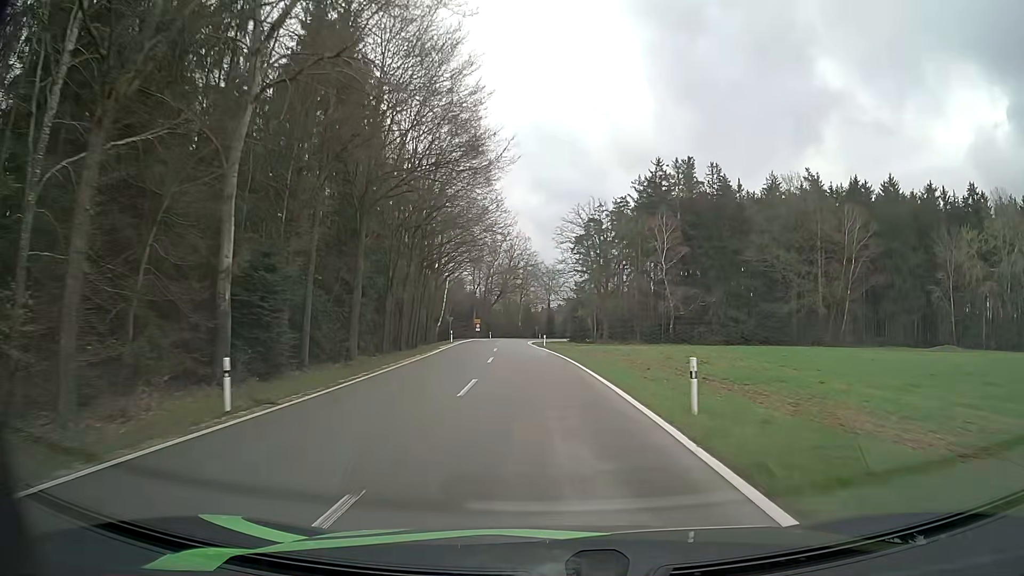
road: tertiary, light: Day
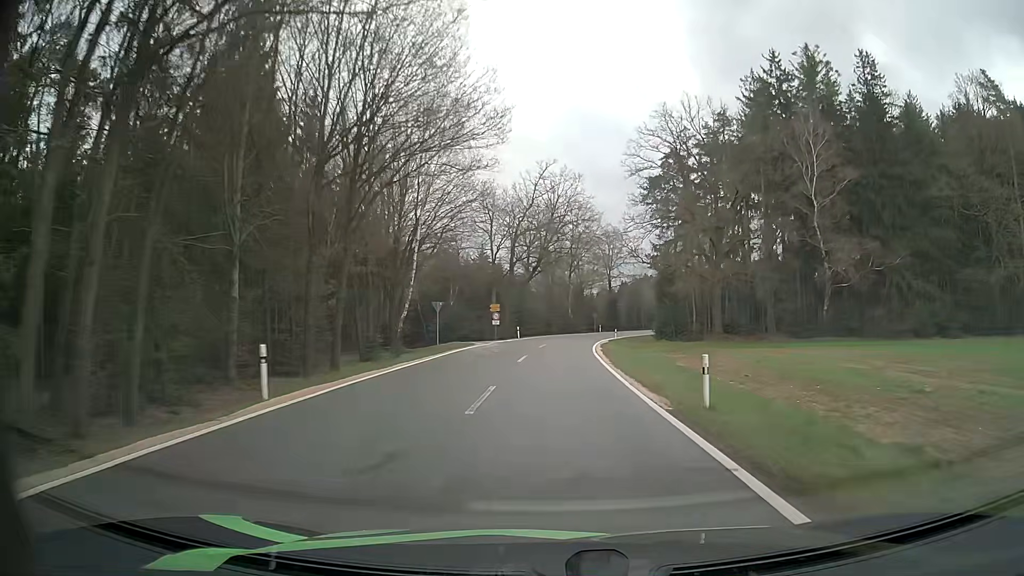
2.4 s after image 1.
(-1.8, +41.8) m; -4°
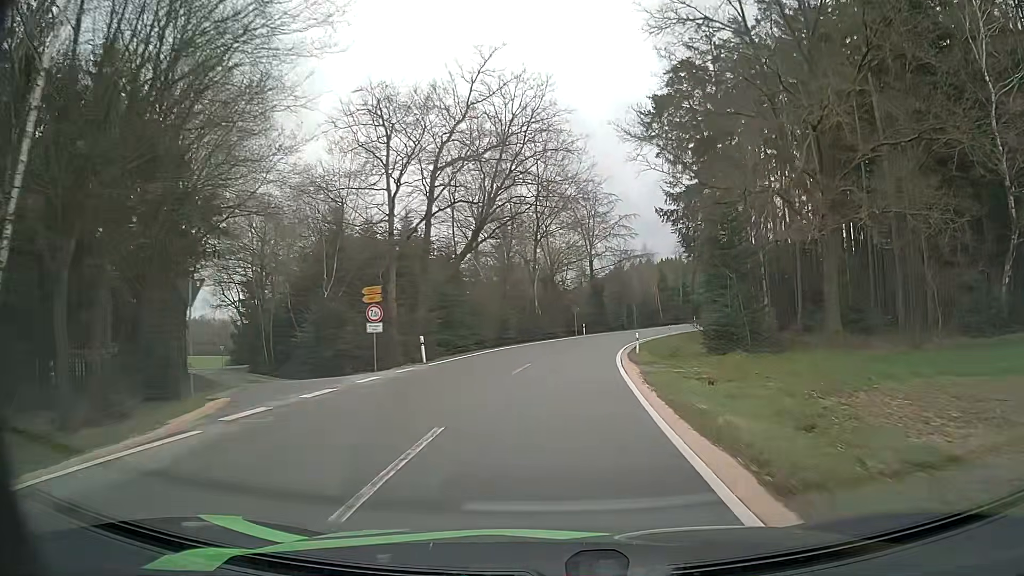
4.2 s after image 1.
(+0.7, +29.6) m; +3°
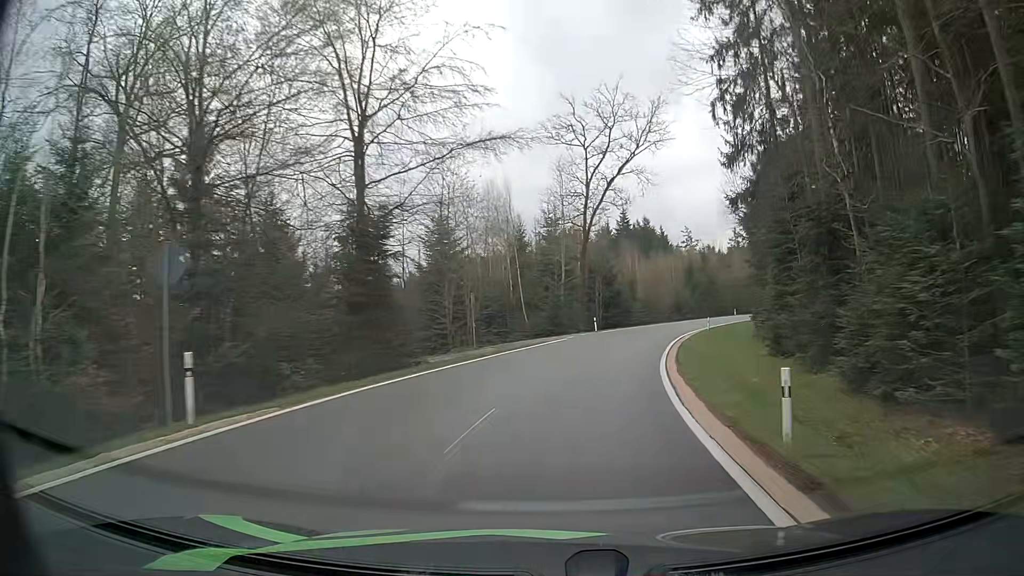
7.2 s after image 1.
(+4.7, +46.9) m; +14°
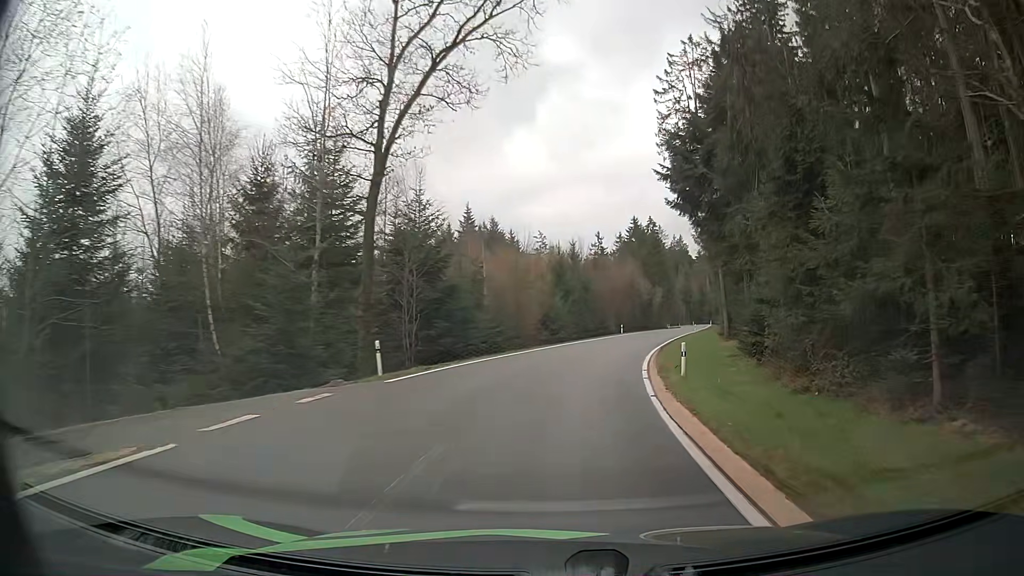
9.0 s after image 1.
(+3.2, +26.7) m; +14°
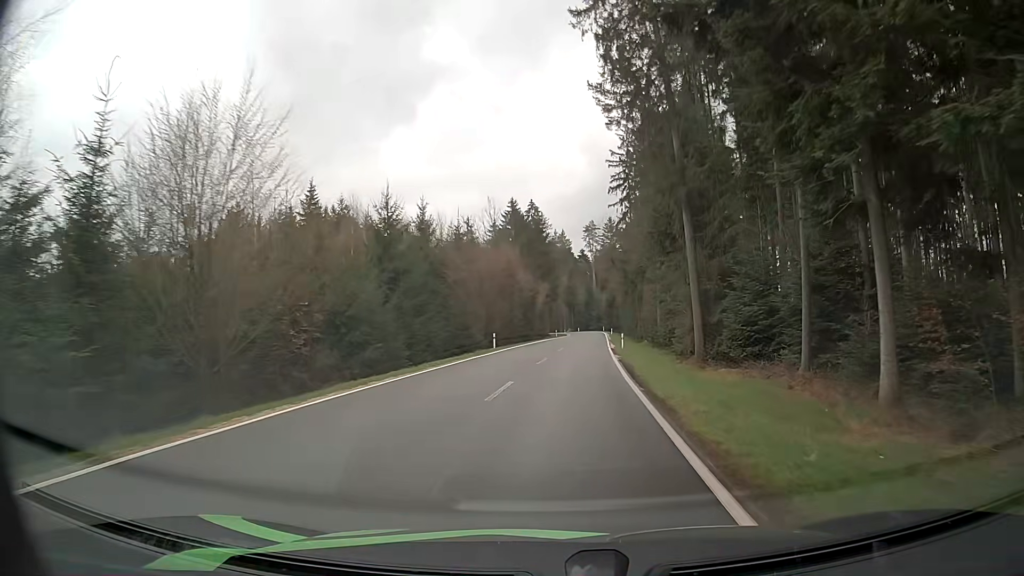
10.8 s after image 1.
(+2.7, +27.7) m; +10°
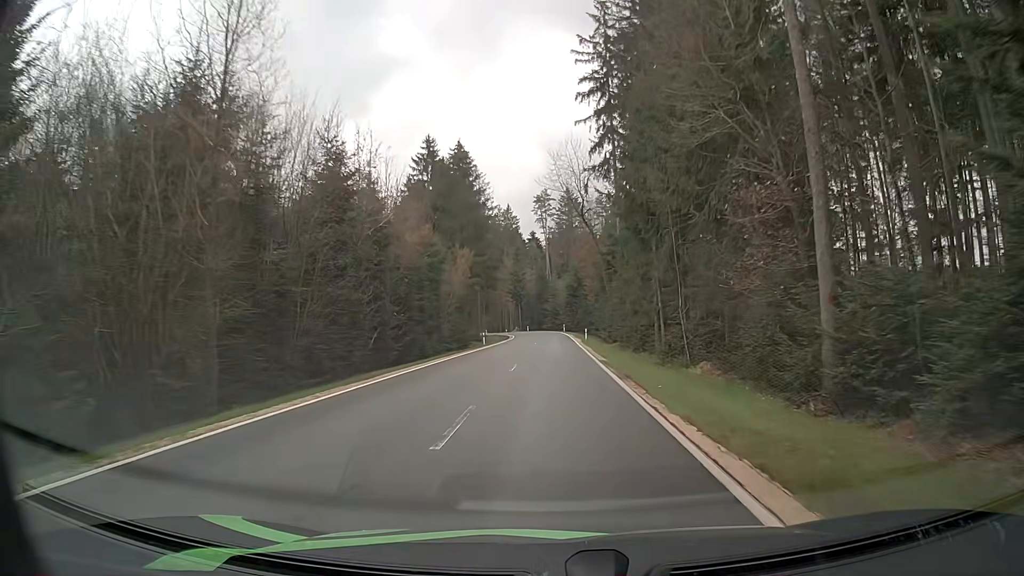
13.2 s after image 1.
(+2.7, +40.7) m; +5°
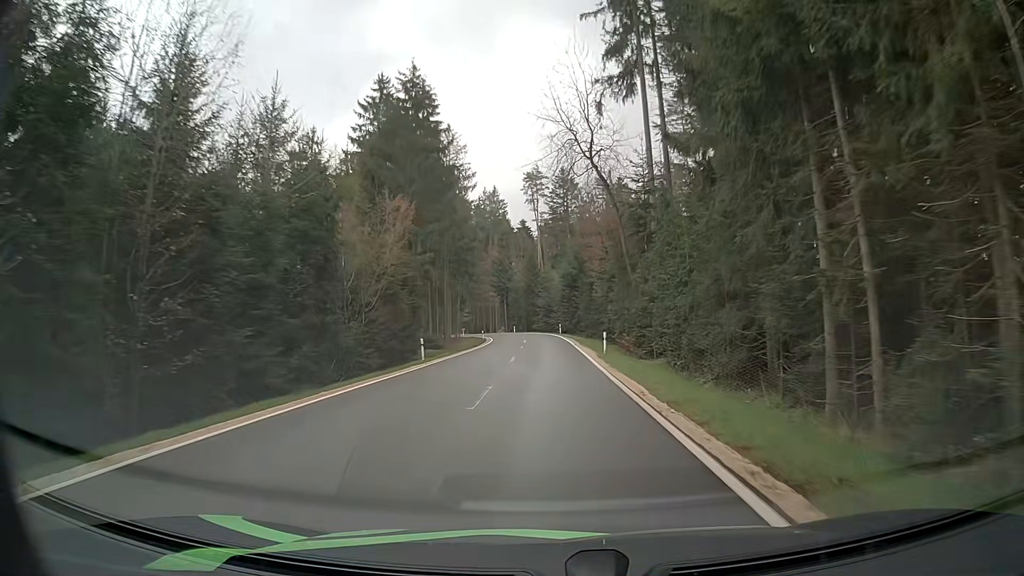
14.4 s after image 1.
(0.0, +21.3) m; 0°
(0, +10) (0, +20) (0, +30) (0, +40) (0, +50) (0, +60) (-1, +70) (-3, +80) (-5, +90) (-8, +99) m
